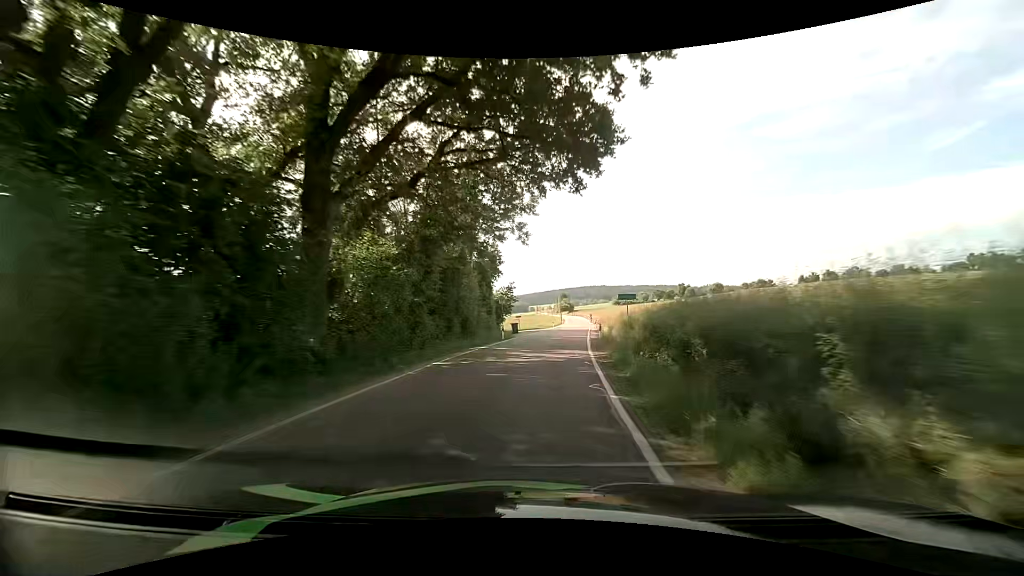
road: tertiary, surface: asphalt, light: Day
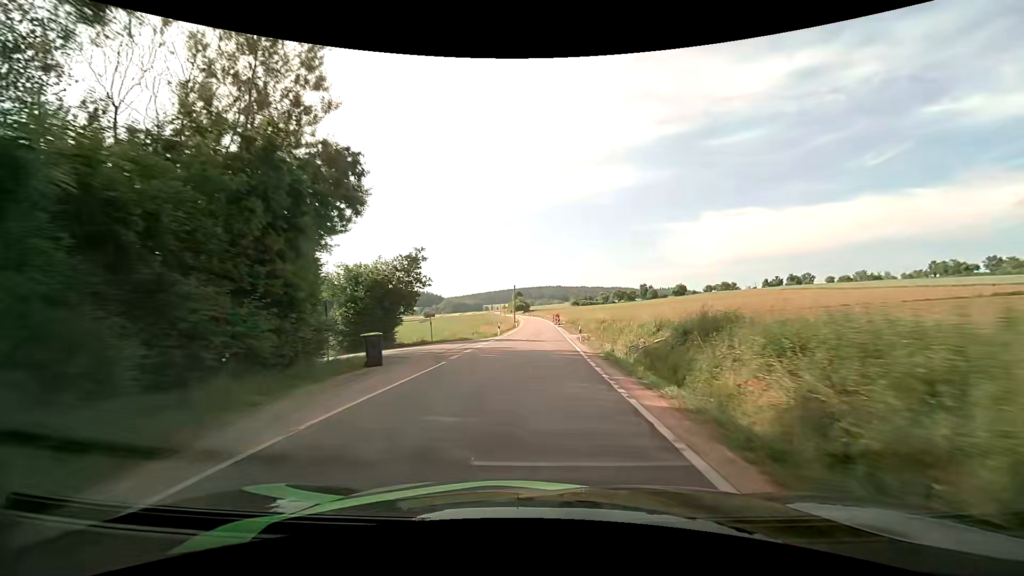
(+1.6, +31.5) m; +5°
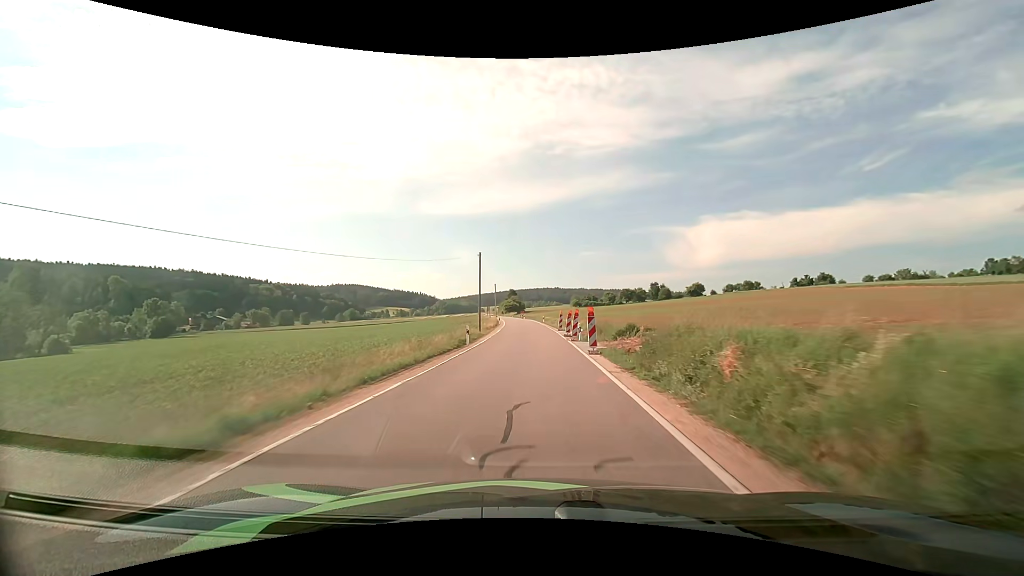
(+1.0, +43.3) m; +1°
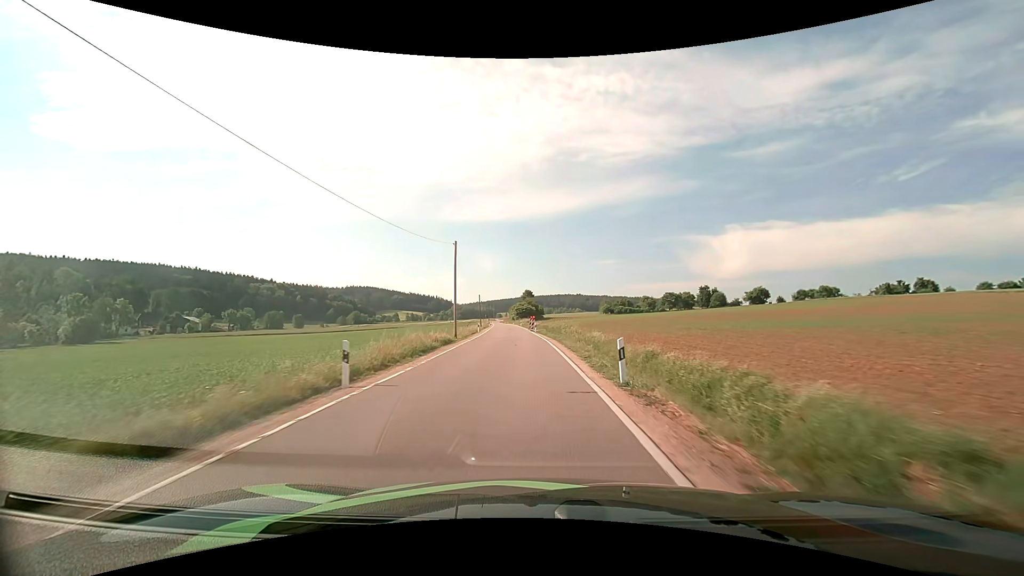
(-0.5, +55.4) m; -2°
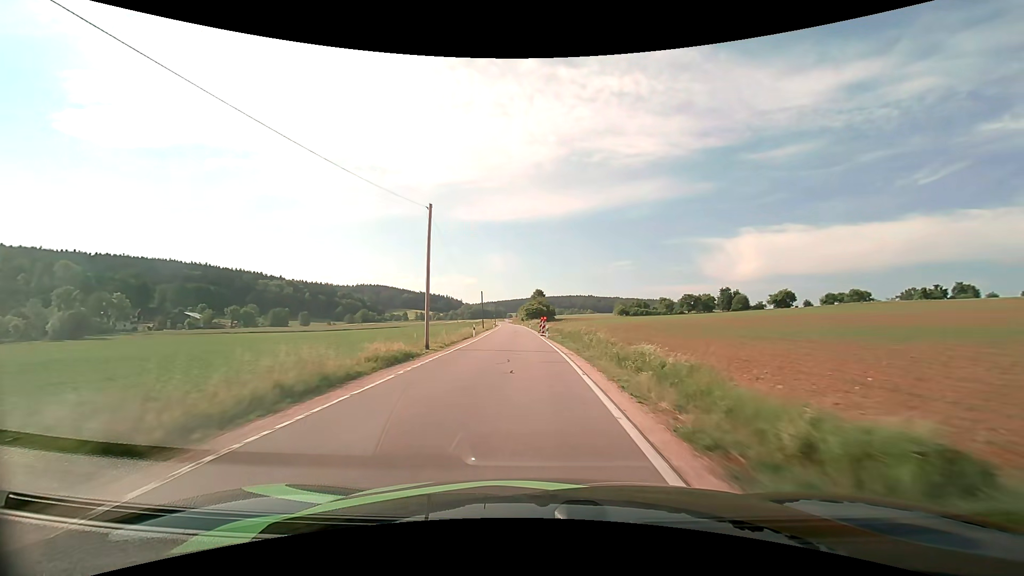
(-0.1, +11.3) m; -1°
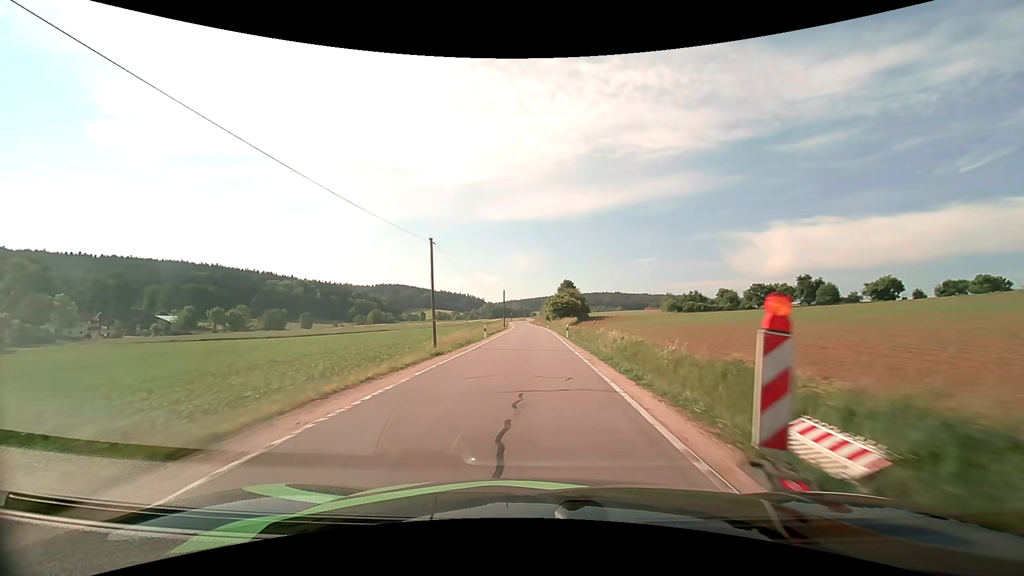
(-1.6, +45.5) m; -3°
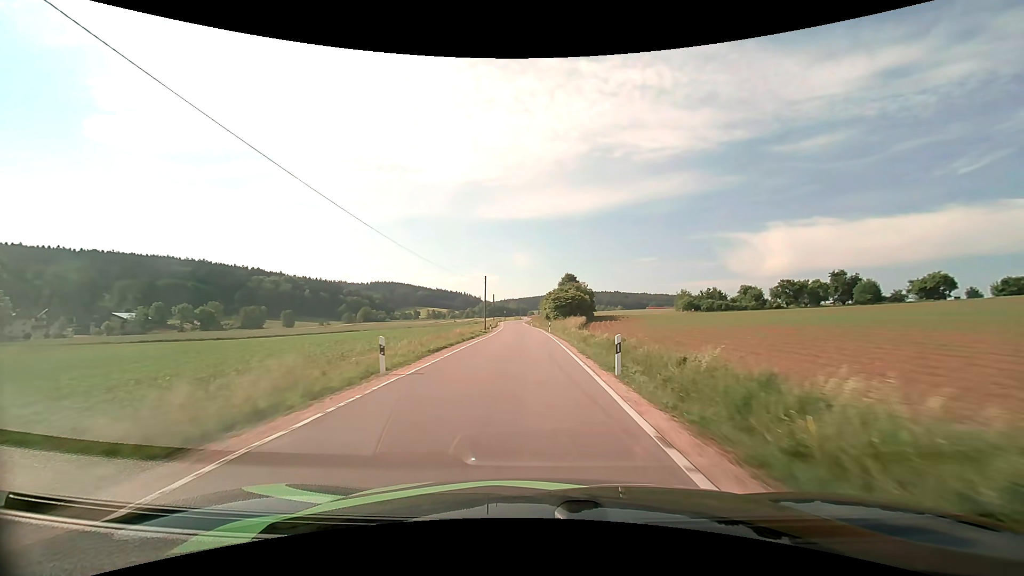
(0.0, +23.3) m; 0°
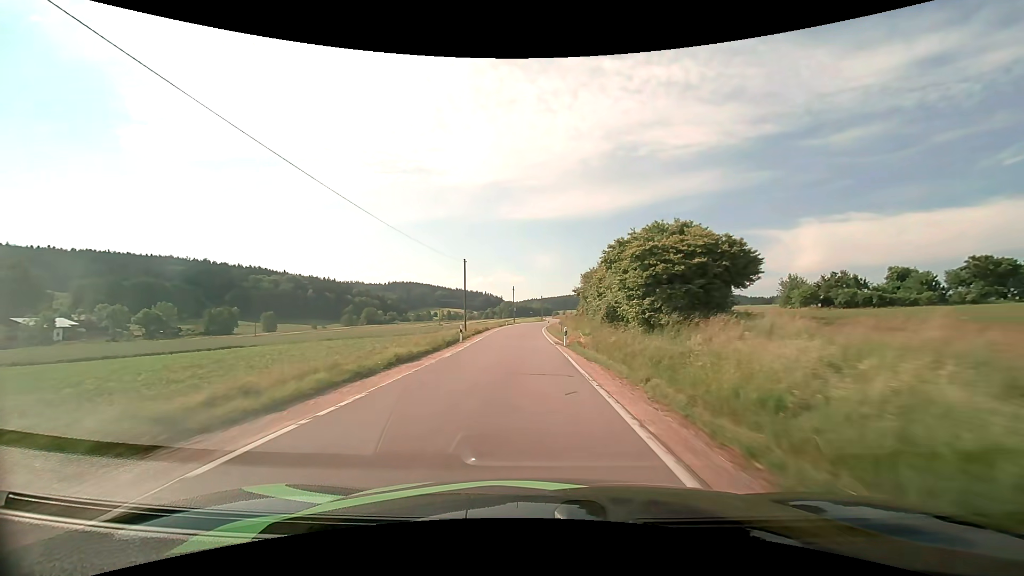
(-1.2, +59.1) m; -3°
(0, +10) (0, +20) (-1, +30) (-1, +40) (-1, +50) (-1, +60) (-1, +70) (0, +80) (+1, +90) (+2, +100) m
